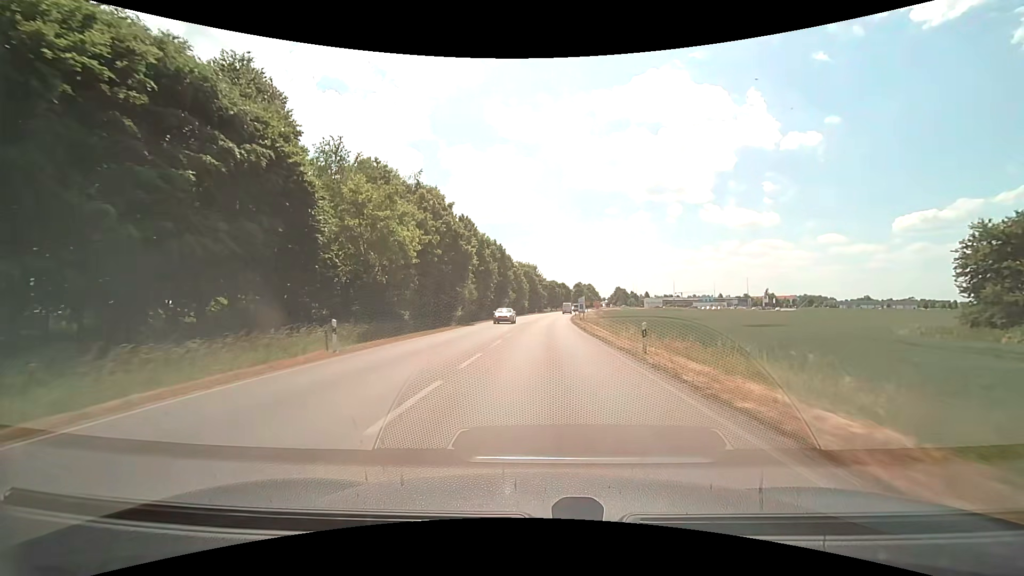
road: secondary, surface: asphalt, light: Day
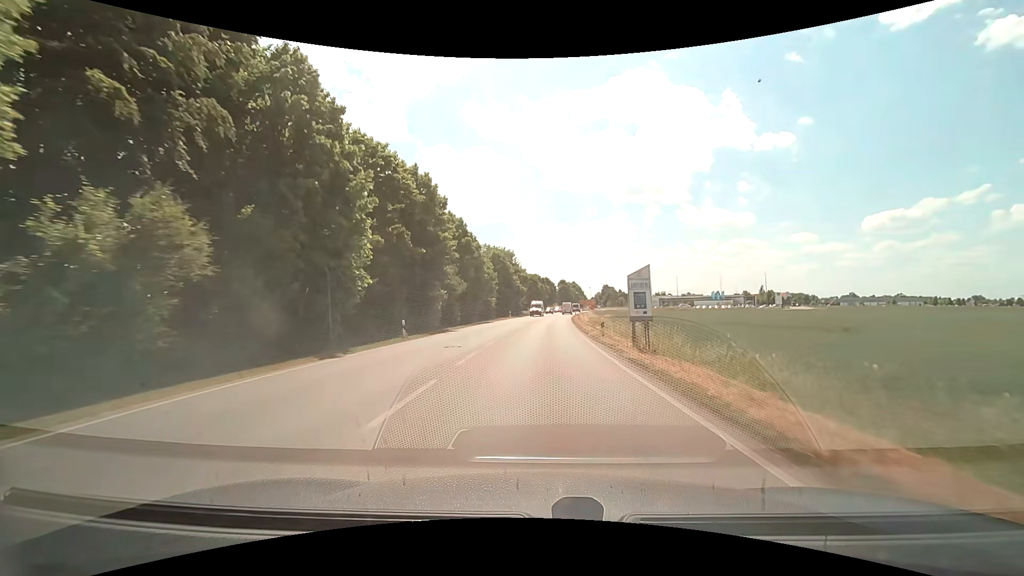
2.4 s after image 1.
(+0.9, +41.6) m; +2°
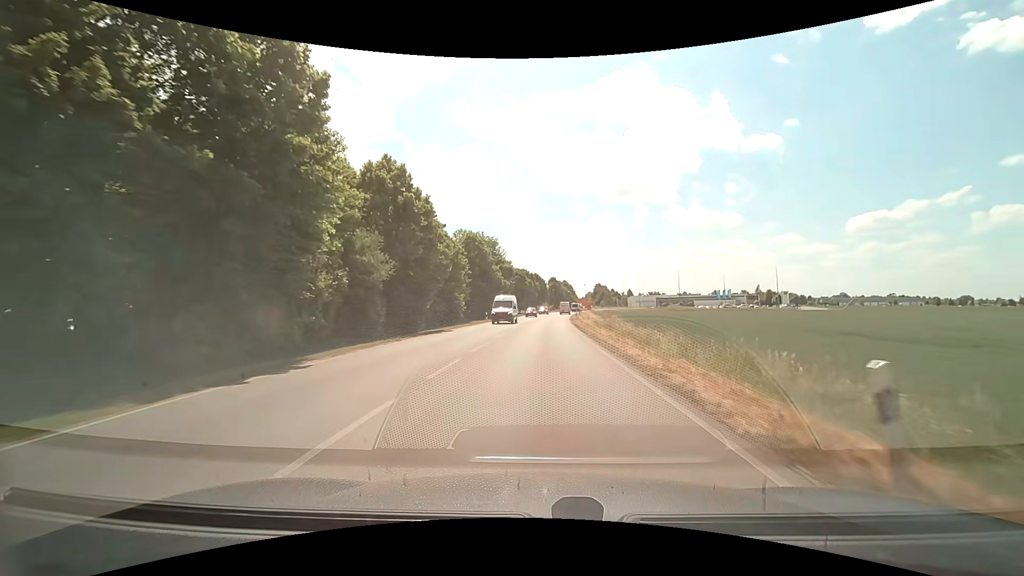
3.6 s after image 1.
(+0.2, +20.0) m; +1°
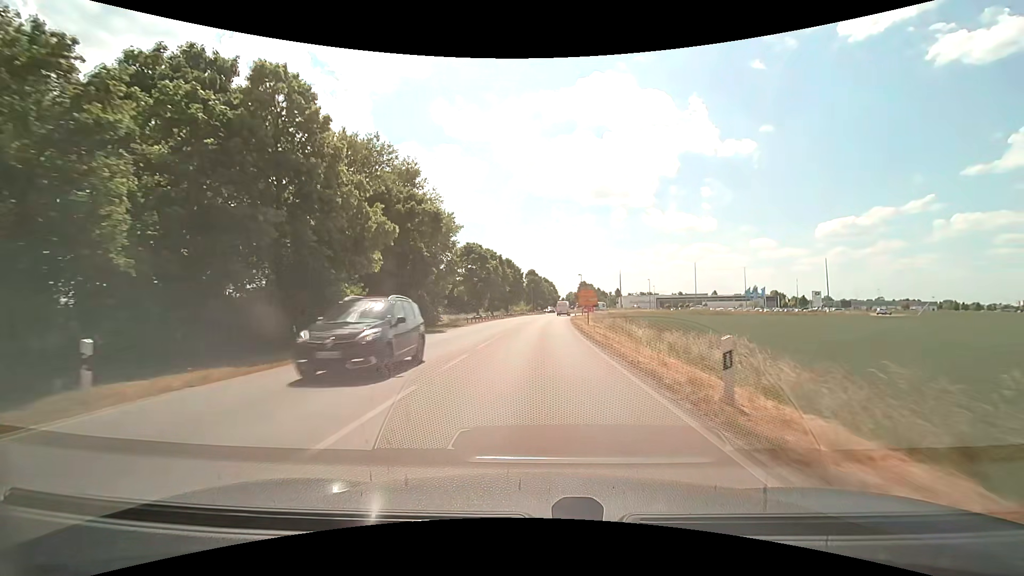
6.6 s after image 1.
(+1.0, +46.5) m; +2°
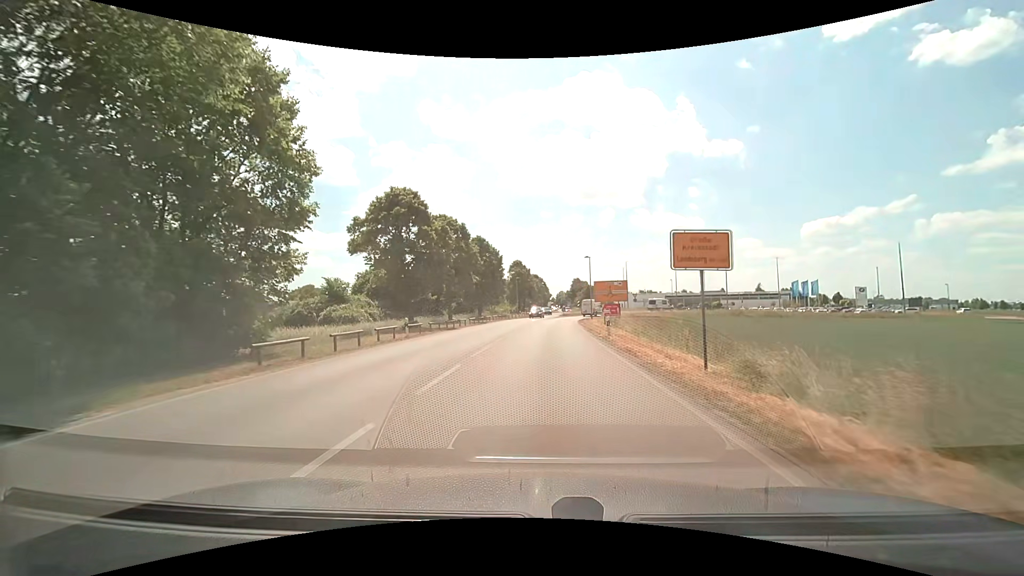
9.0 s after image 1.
(+0.4, +32.5) m; +1°
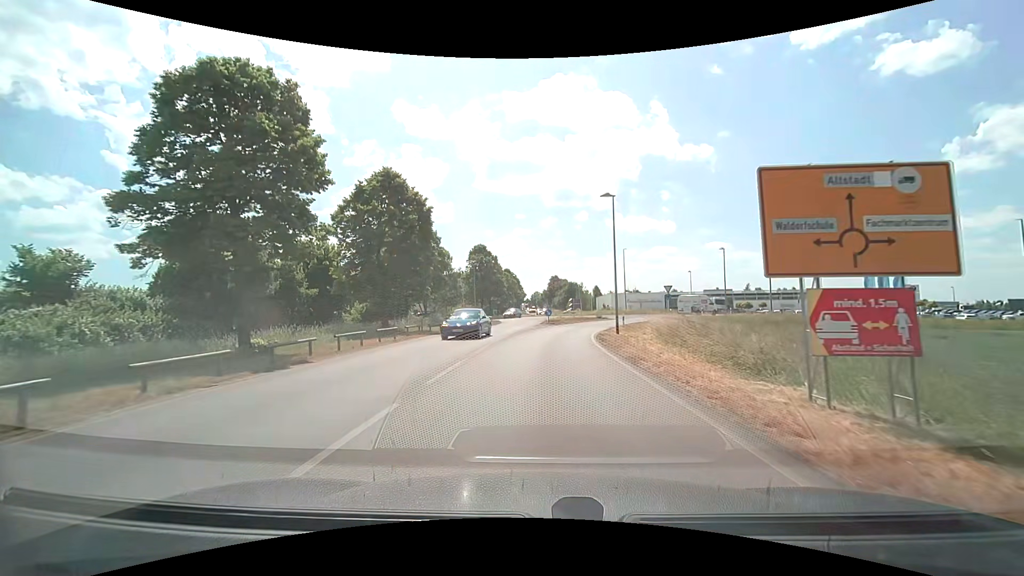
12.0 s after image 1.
(+0.7, +34.5) m; +3°
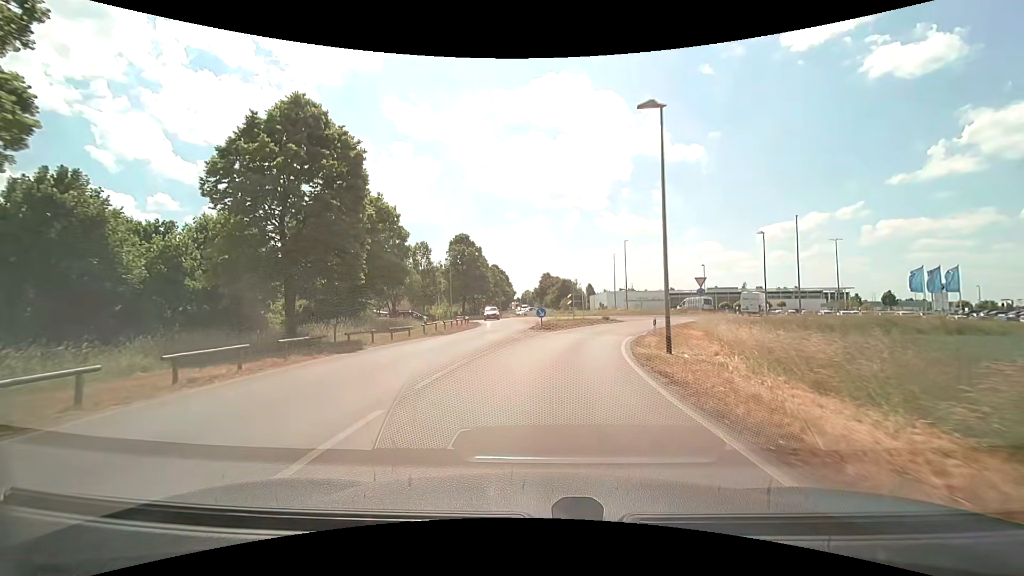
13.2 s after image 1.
(+0.1, +12.3) m; +1°
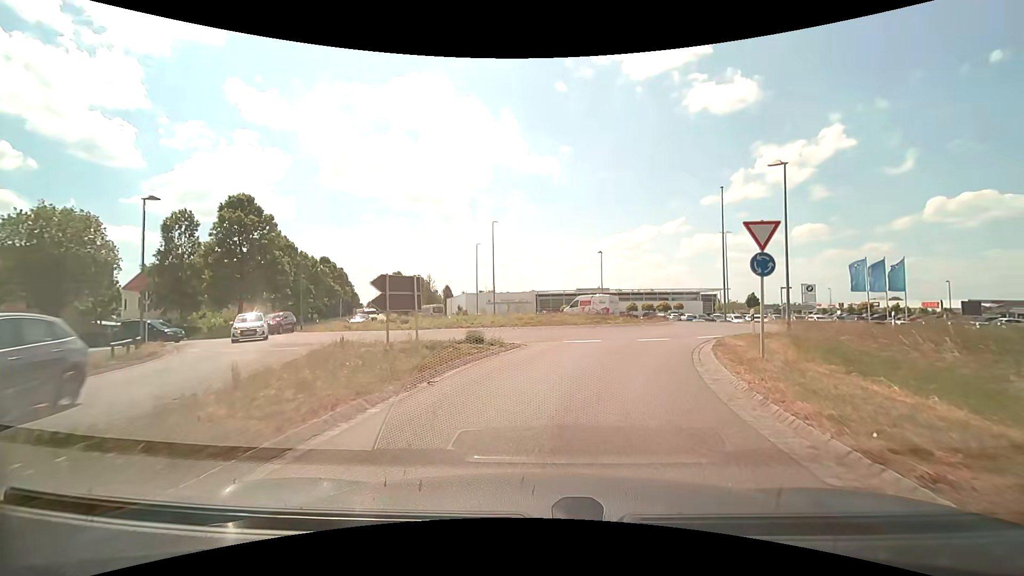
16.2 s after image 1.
(+2.6, +26.3) m; +16°
